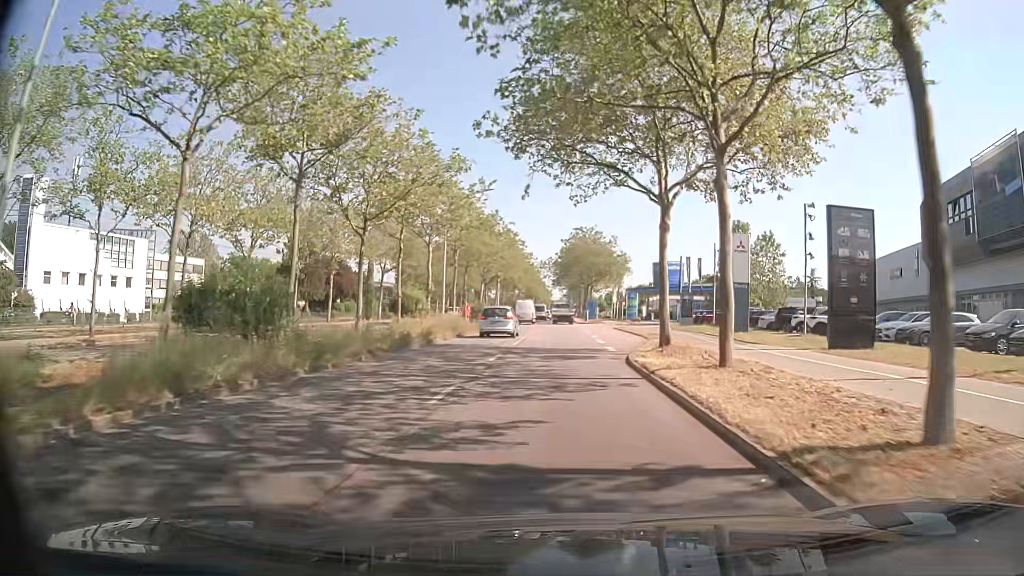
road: primary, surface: asphalt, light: Day
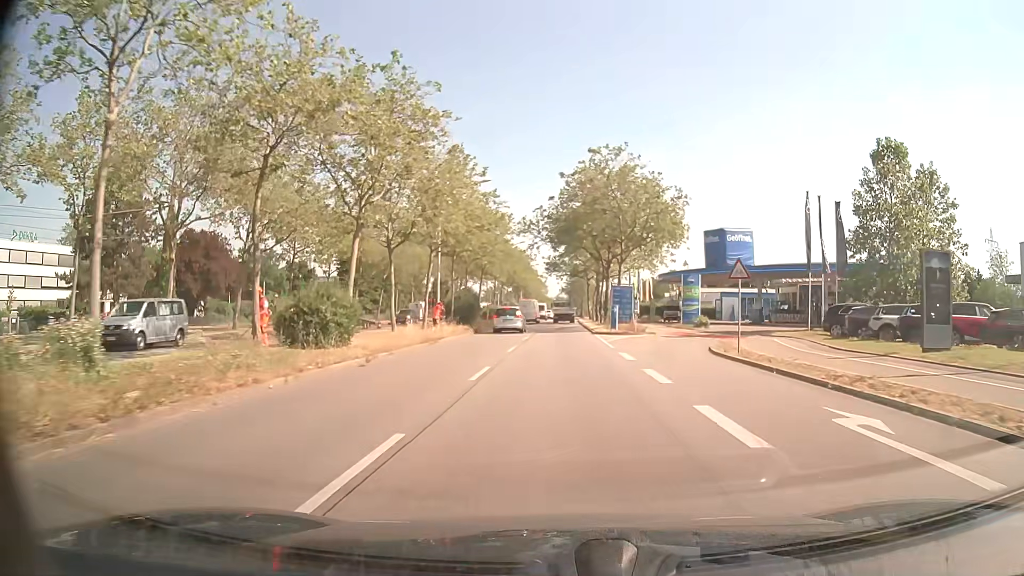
(0.0, +41.6) m; 0°
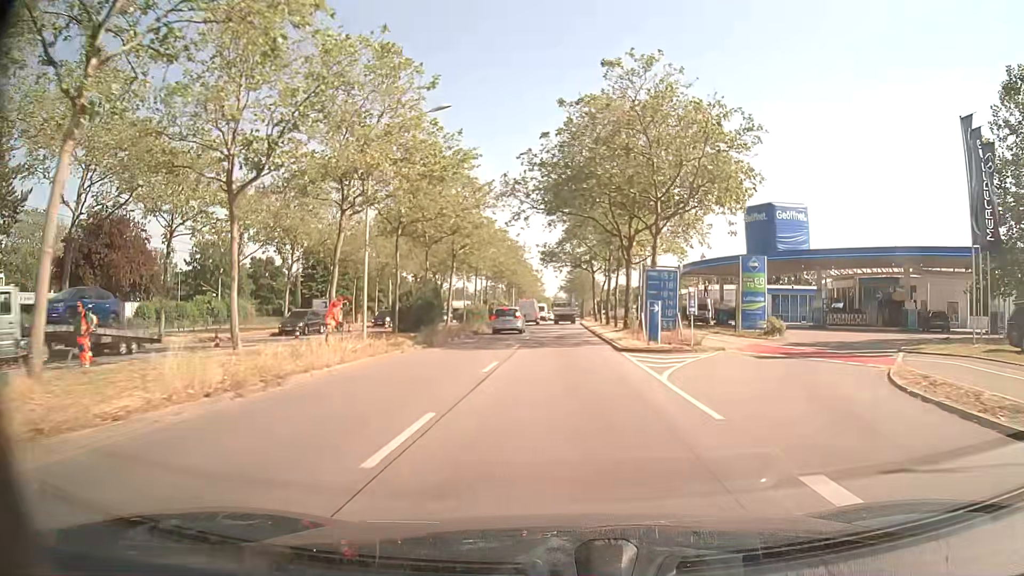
(+0.1, +16.6) m; +1°
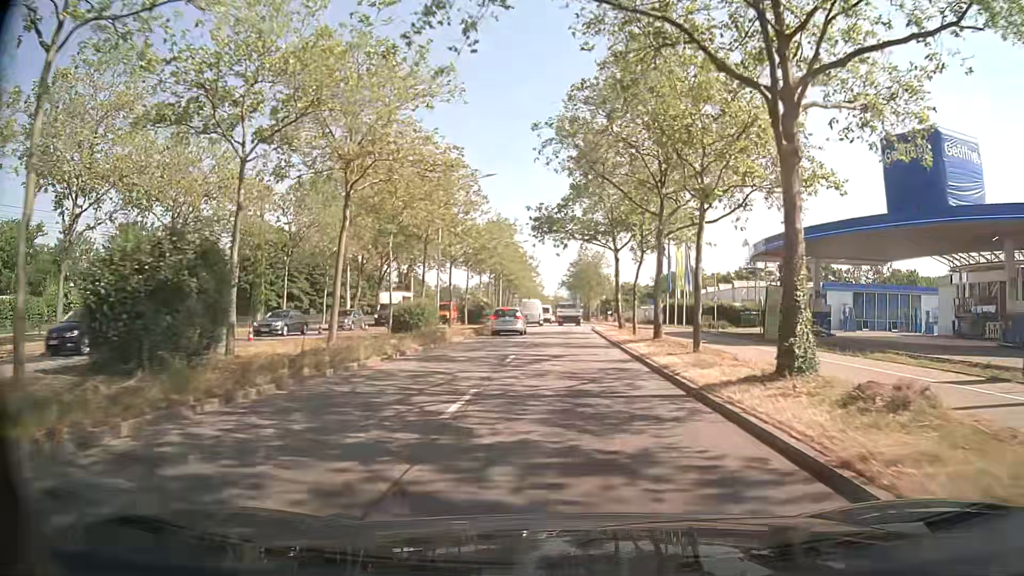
(-0.1, +24.7) m; 0°
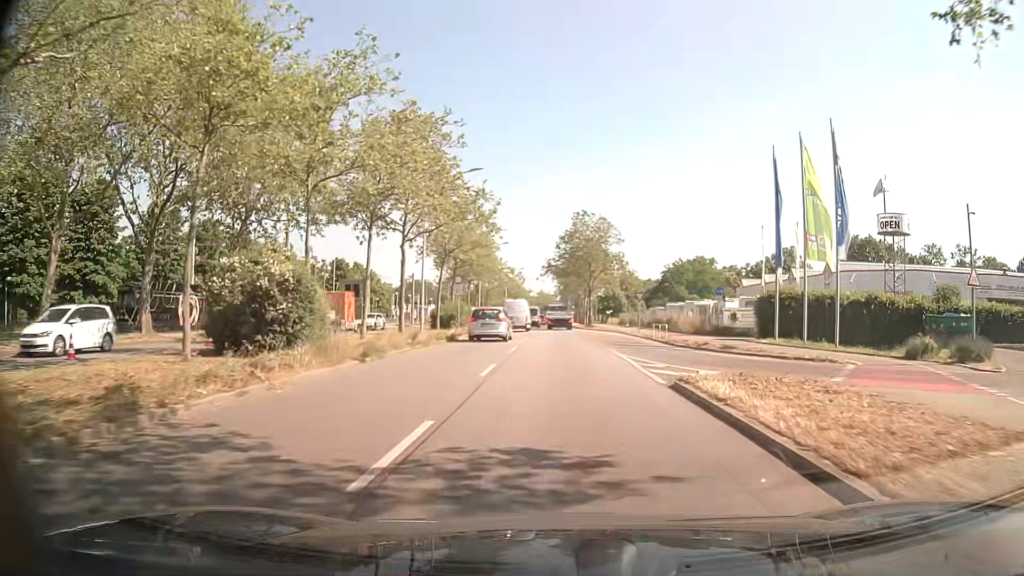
(+0.3, +40.1) m; +1°
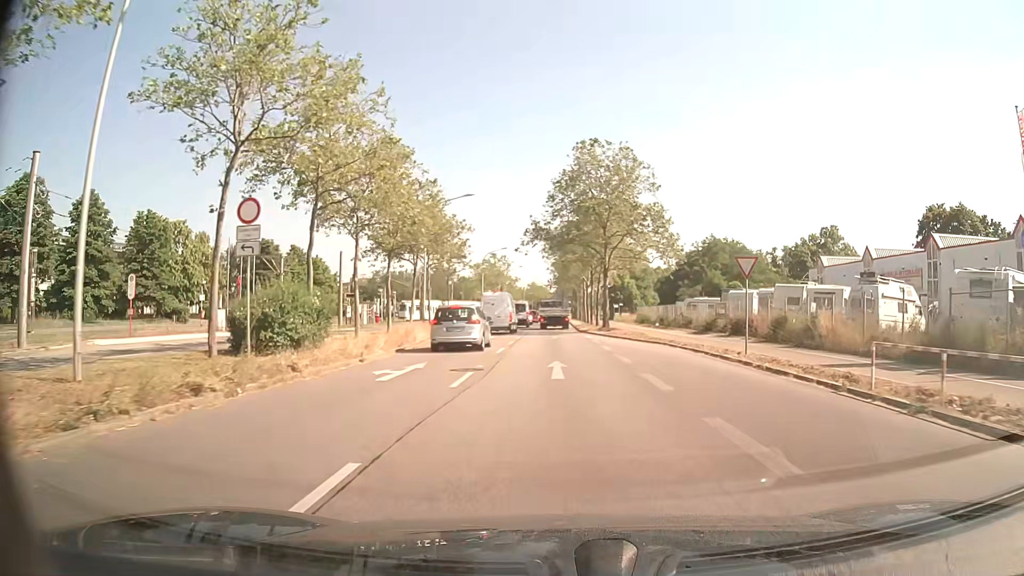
(+0.2, +29.5) m; 0°
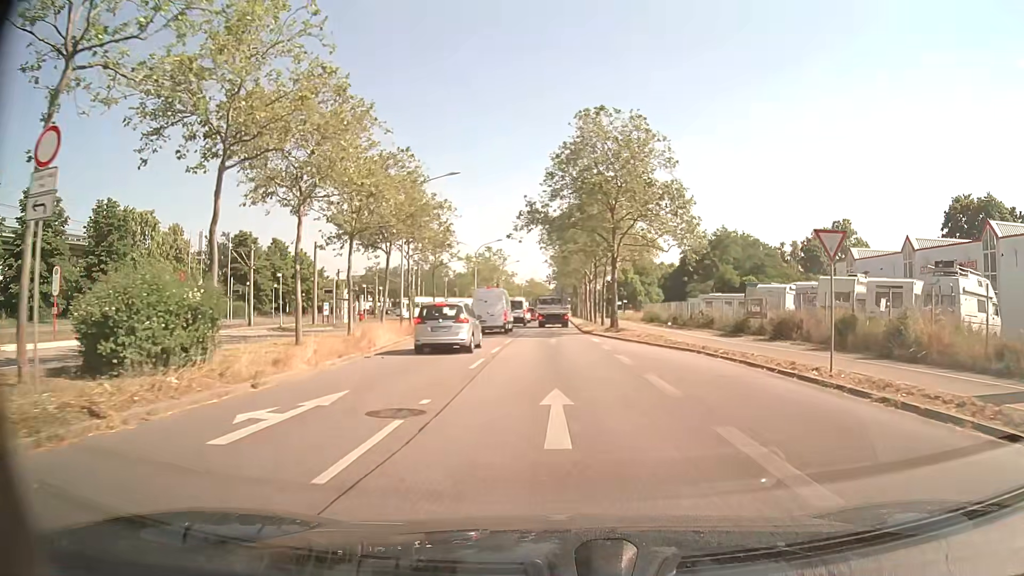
(0.0, +6.8) m; 0°
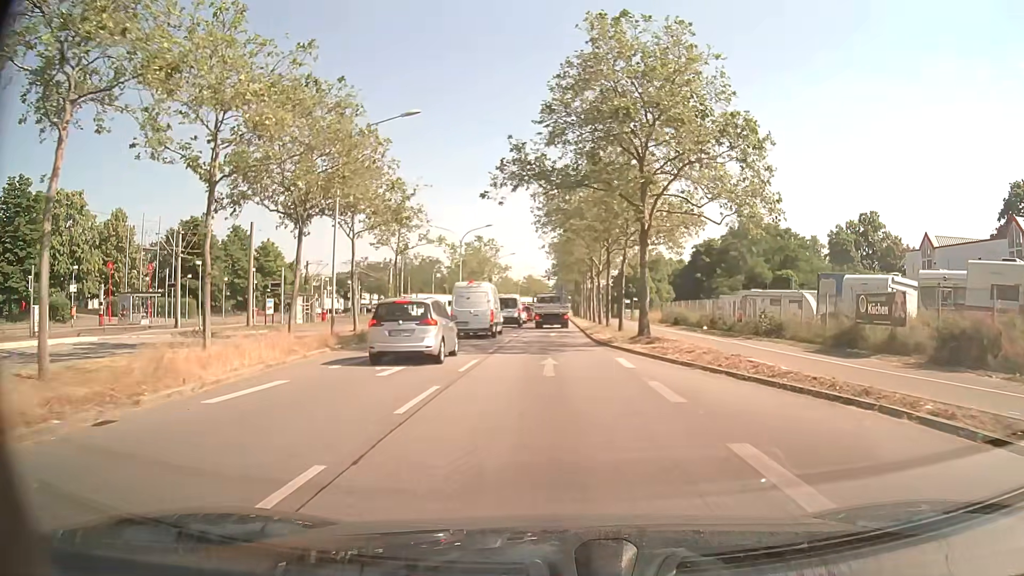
(0.0, +12.7) m; 0°
